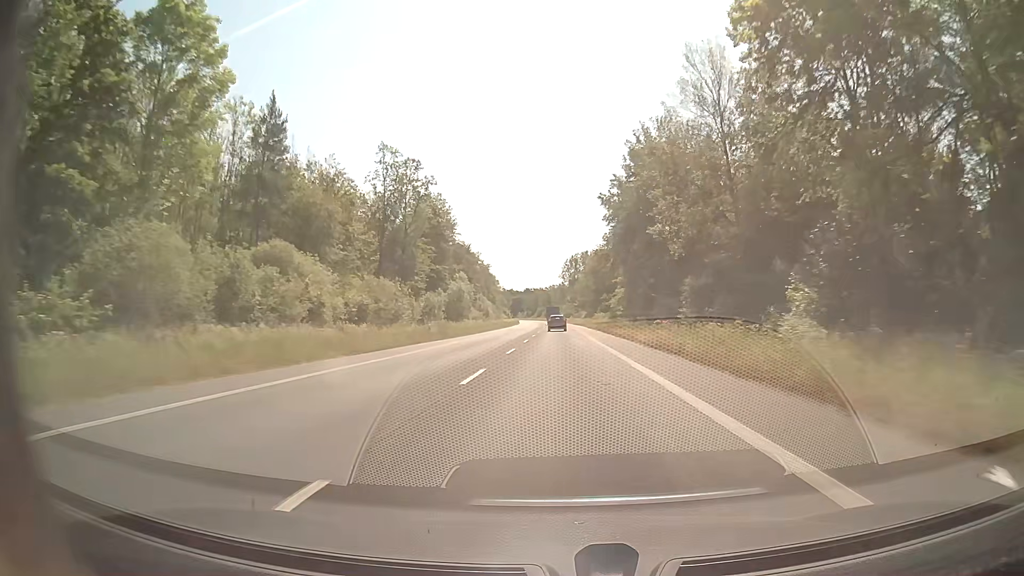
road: secondary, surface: asphalt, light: Day
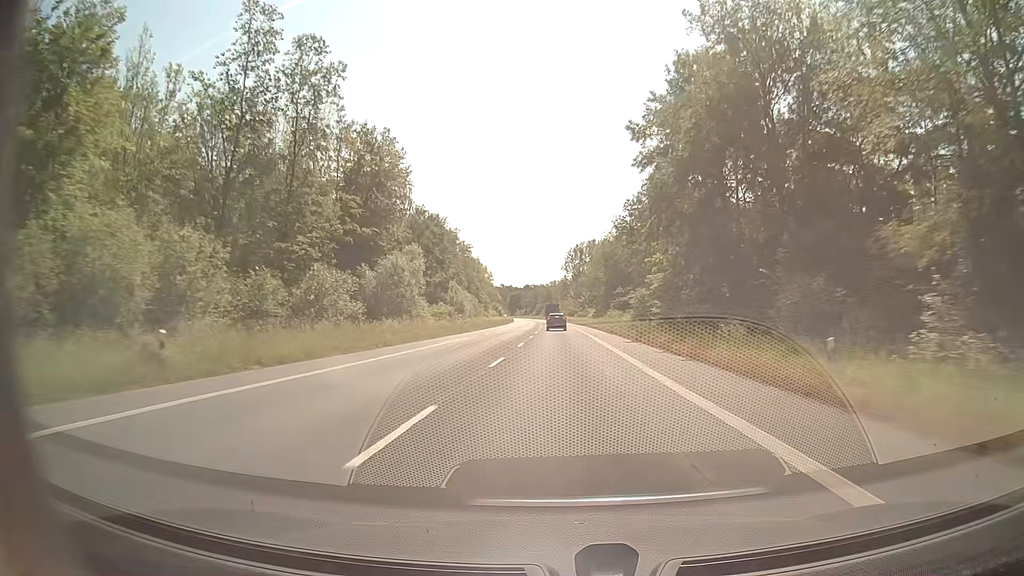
(-0.1, +31.3) m; 0°
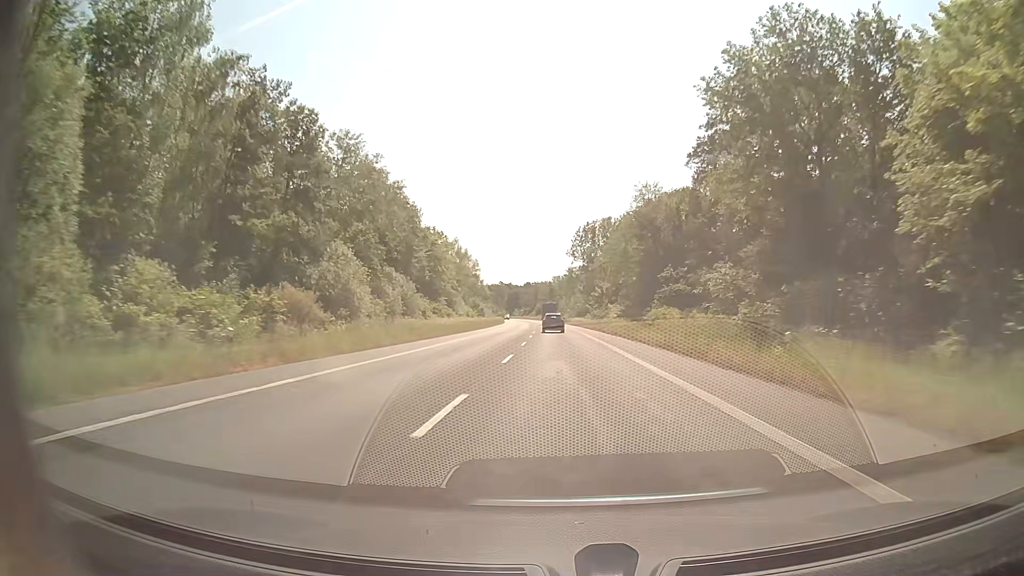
(-0.1, +46.2) m; 0°
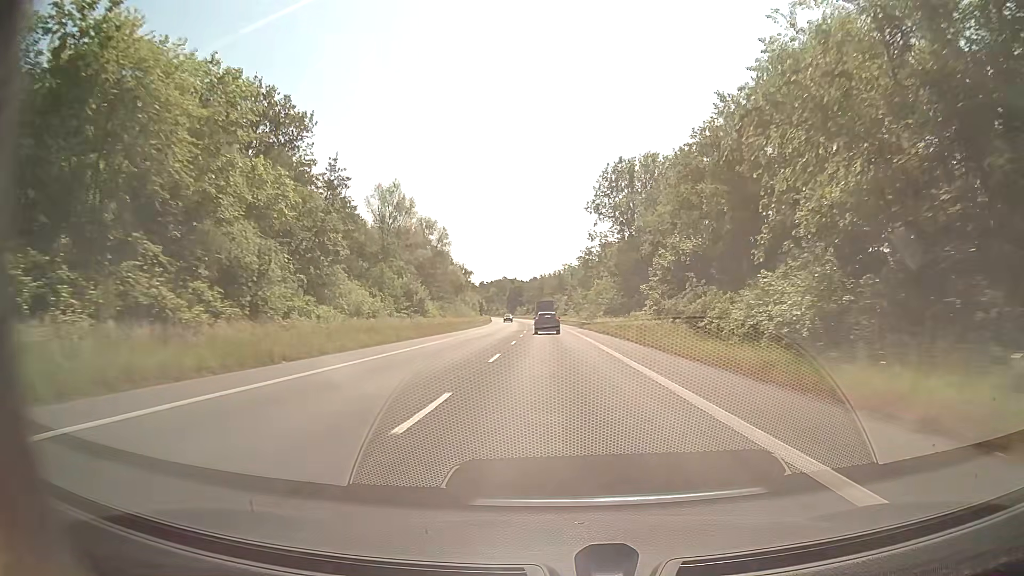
(-0.3, +59.6) m; -1°
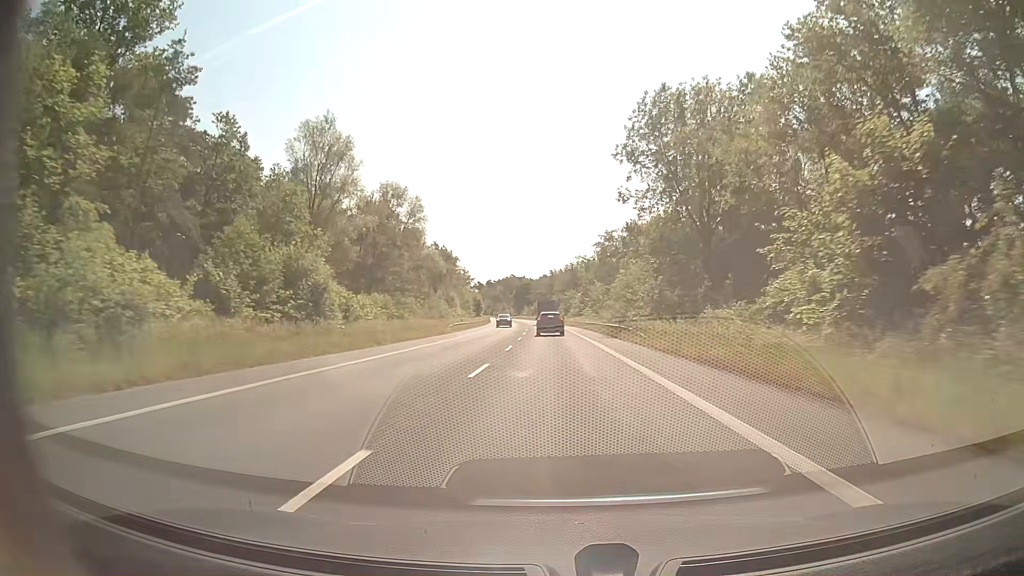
(-0.1, +28.8) m; -1°
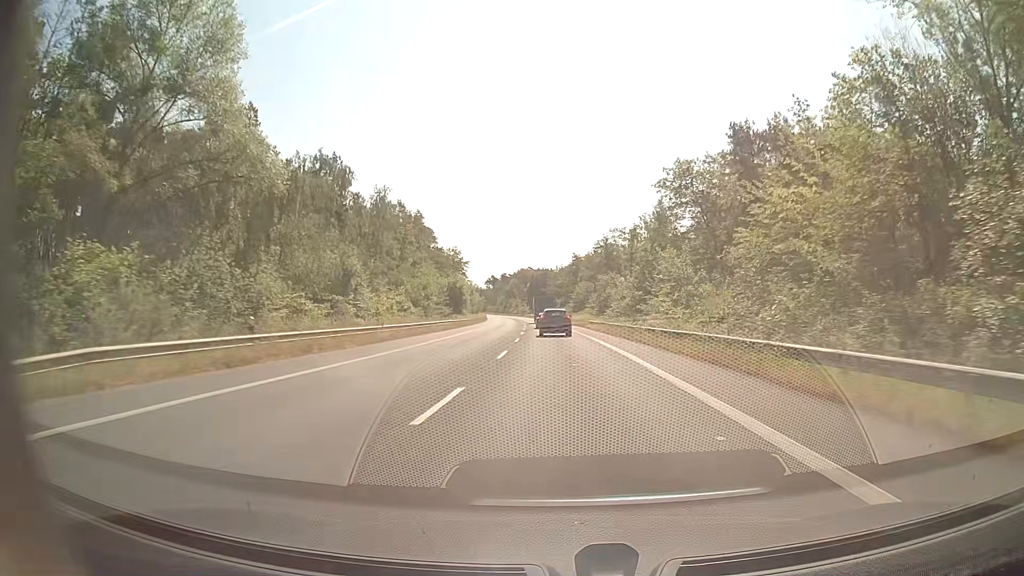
(-0.9, +54.0) m; -2°
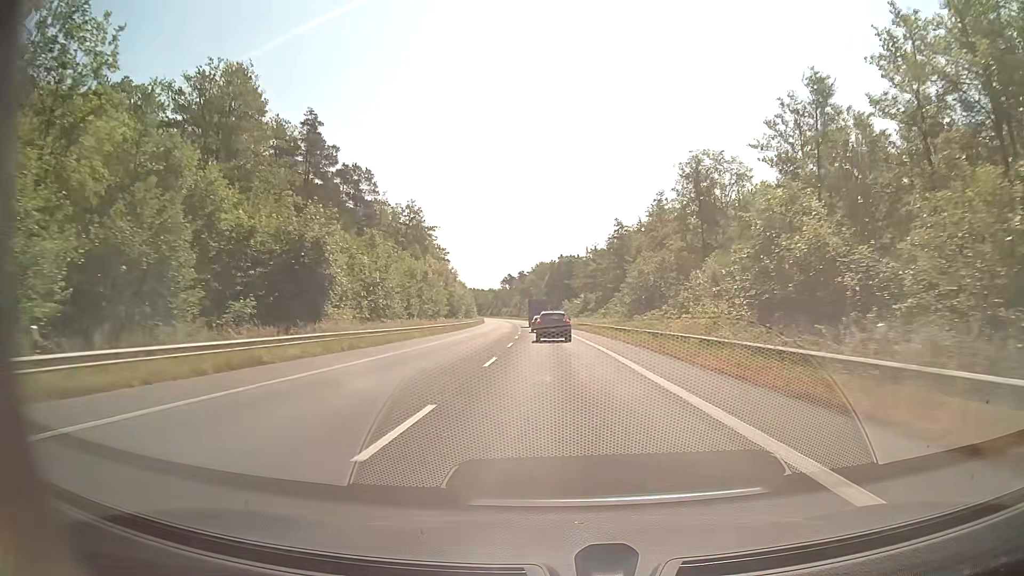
(-1.4, +61.5) m; -2°
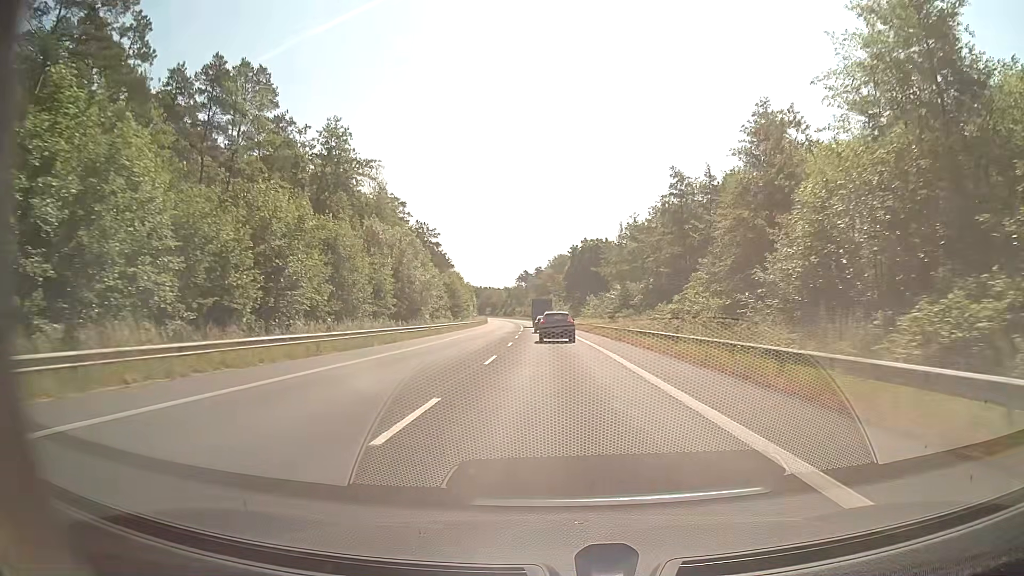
(-0.5, +35.2) m; -2°
(0, +10) (0, +20) (0, +30) (-1, +40) (-1, +50) (-1, +60) (-2, +70) (-2, +80) (-3, +90) (-3, +100) m
